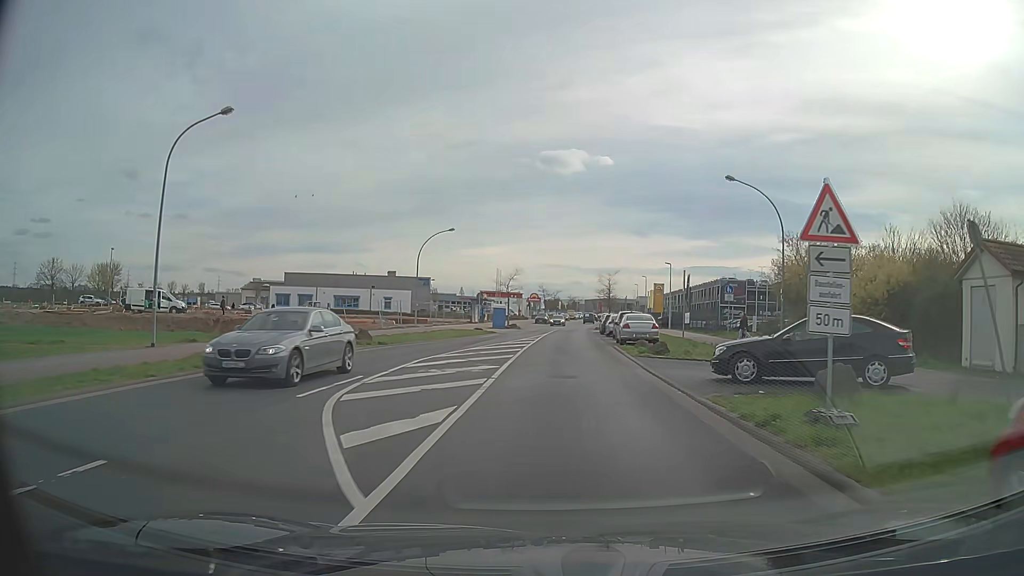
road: tertiary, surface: asphalt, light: Day
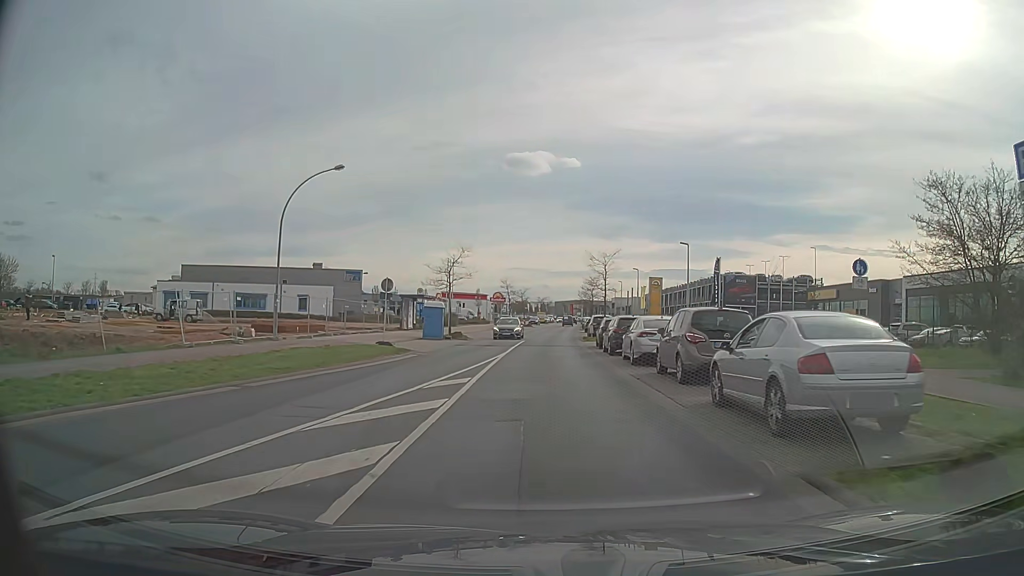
(+0.5, +23.5) m; +3°
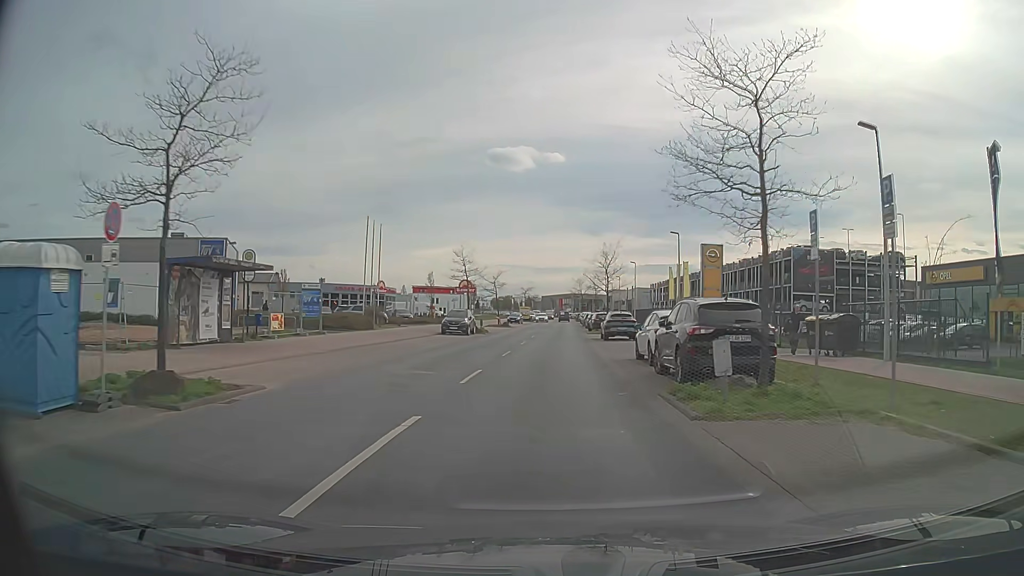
(+0.3, +33.4) m; +1°
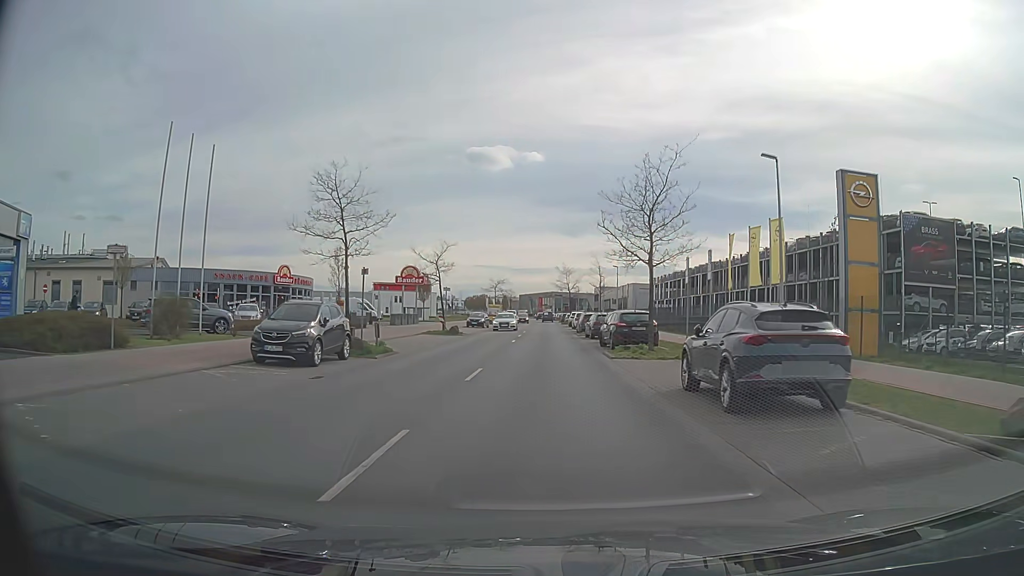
(+0.4, +26.7) m; +2°
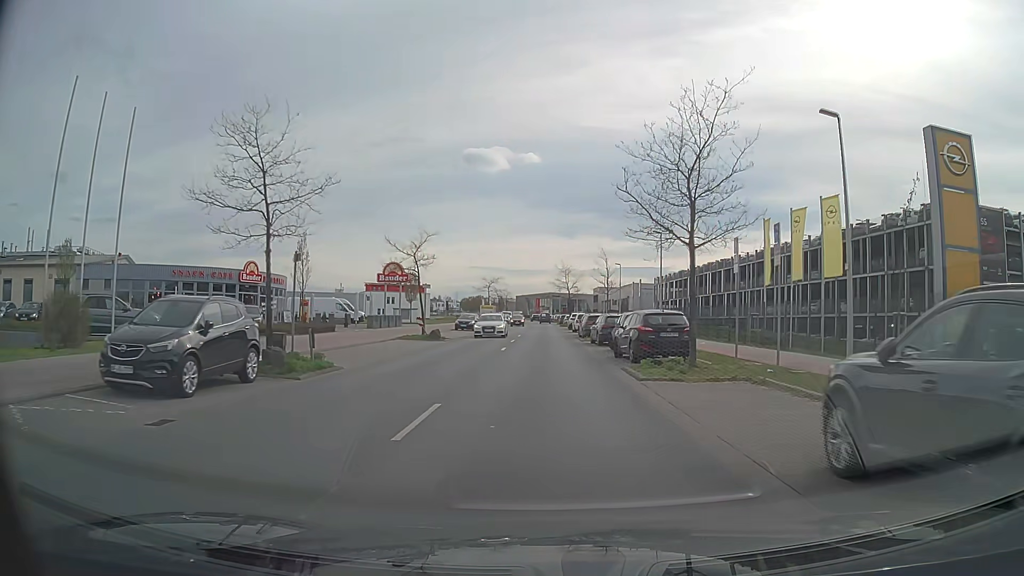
(0.0, +6.5) m; 0°
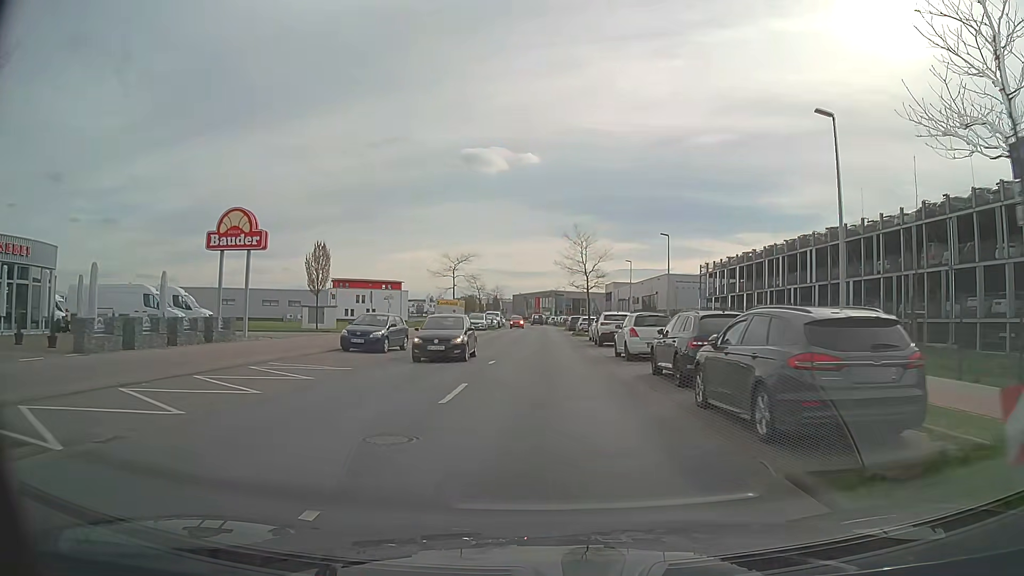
(+0.1, +32.9) m; 0°
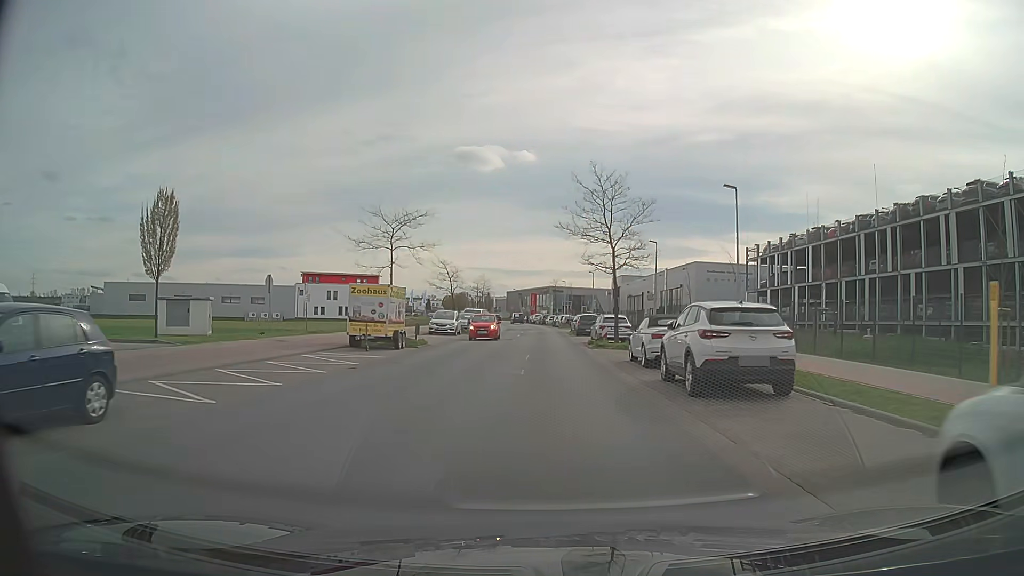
(0.0, +19.9) m; 0°
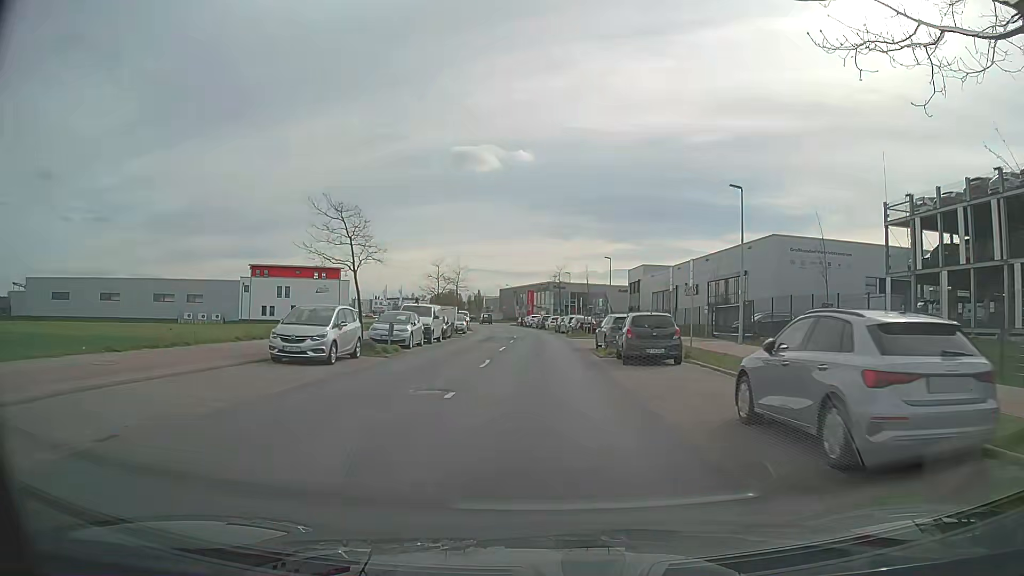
(0.0, +26.7) m; 0°
(0, +10) (0, +20) (0, +30) (0, +40) (0, +50) (-1, +60) (-2, +70) (-3, +80) (-4, +90) (-6, +100) m
